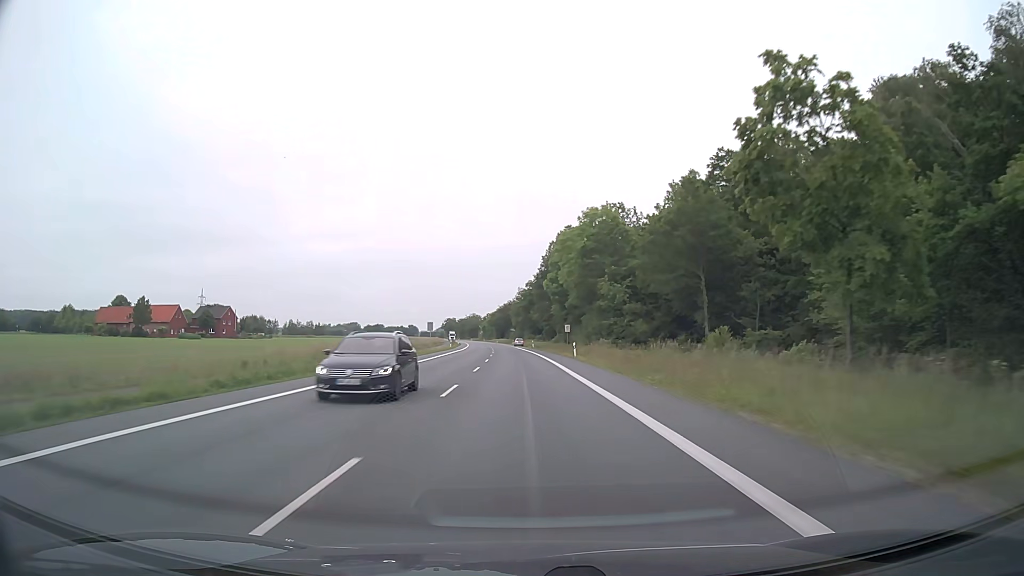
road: primary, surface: asphalt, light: Day
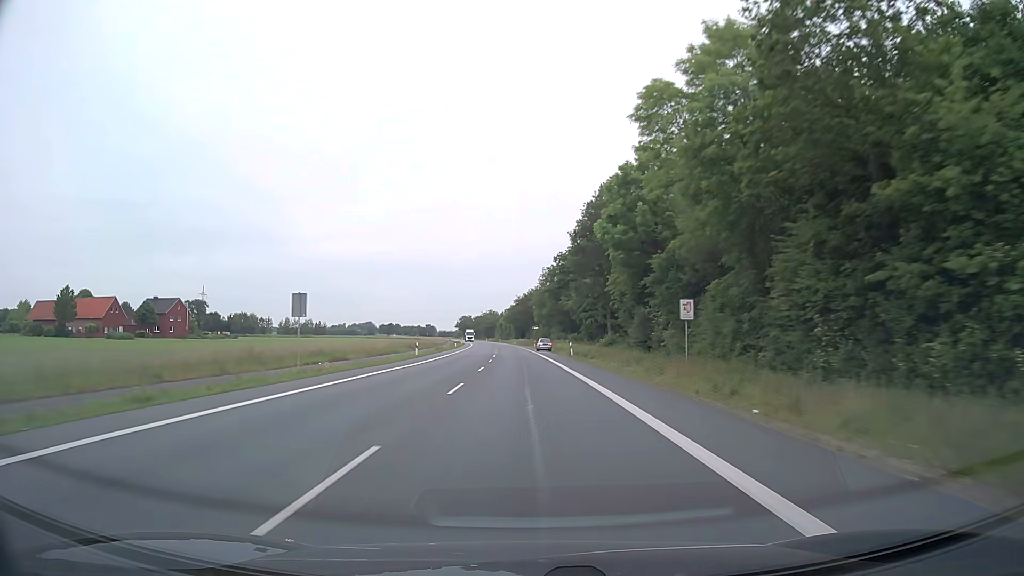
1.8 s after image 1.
(-0.9, +47.4) m; -2°
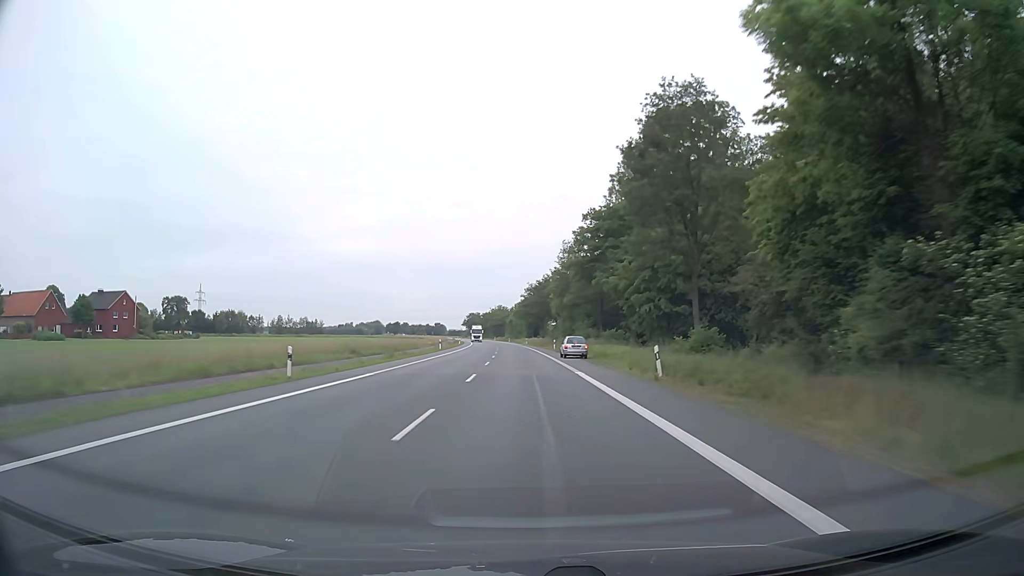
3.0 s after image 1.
(-0.4, +31.6) m; -1°
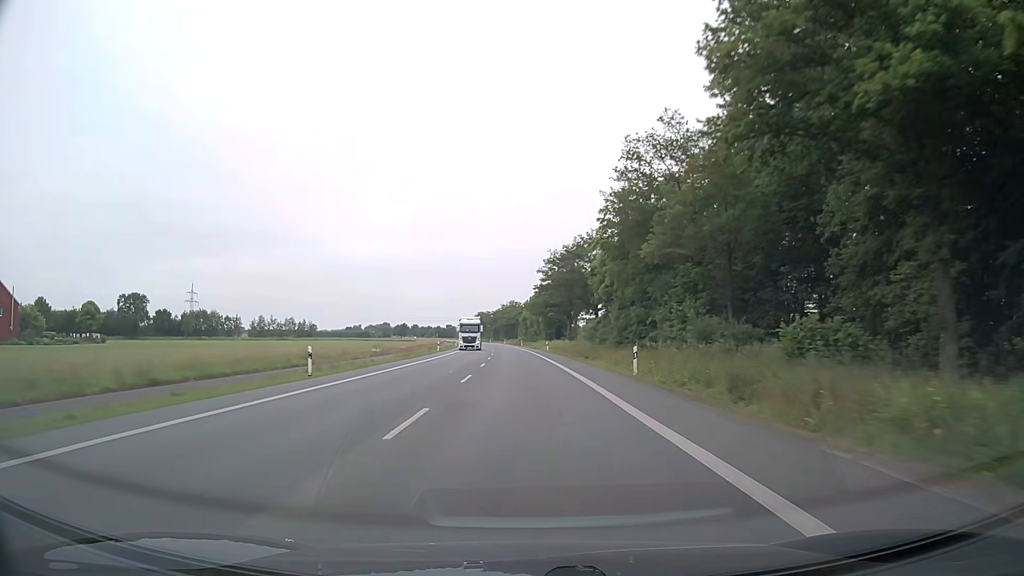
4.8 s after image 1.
(-0.5, +47.4) m; -1°
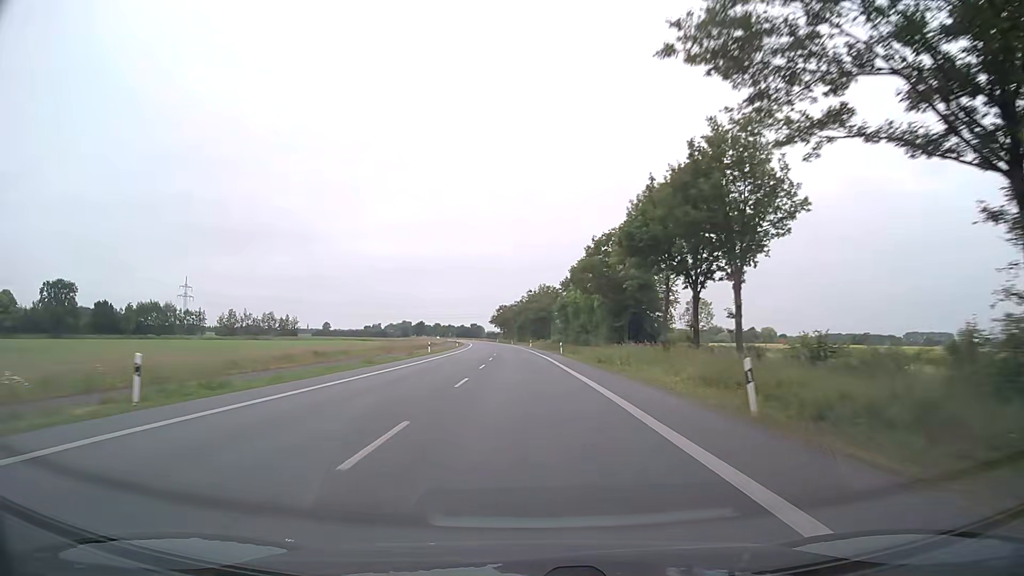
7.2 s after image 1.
(-1.3, +63.2) m; -3°
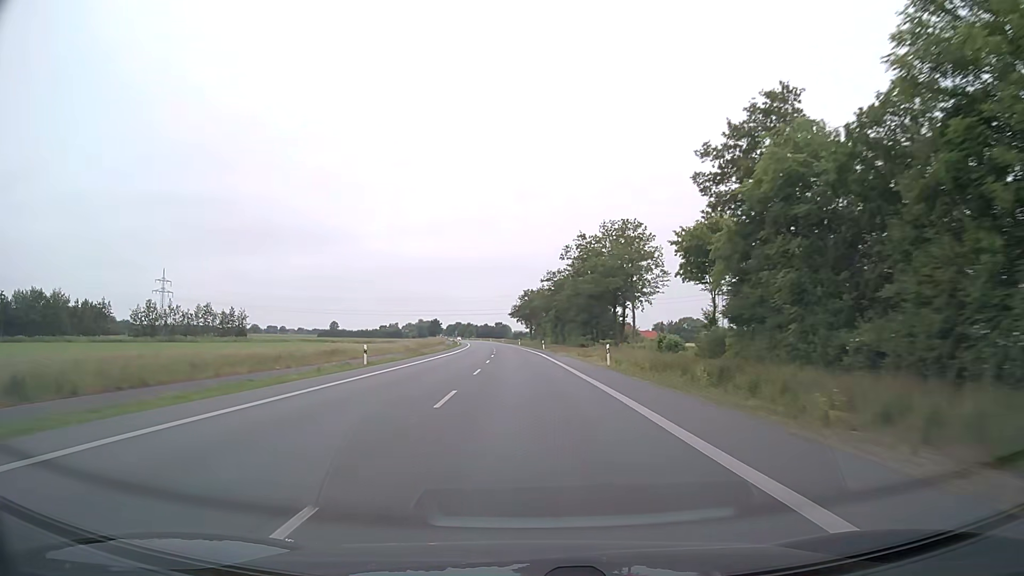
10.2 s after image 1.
(-2.0, +78.9) m; -2°
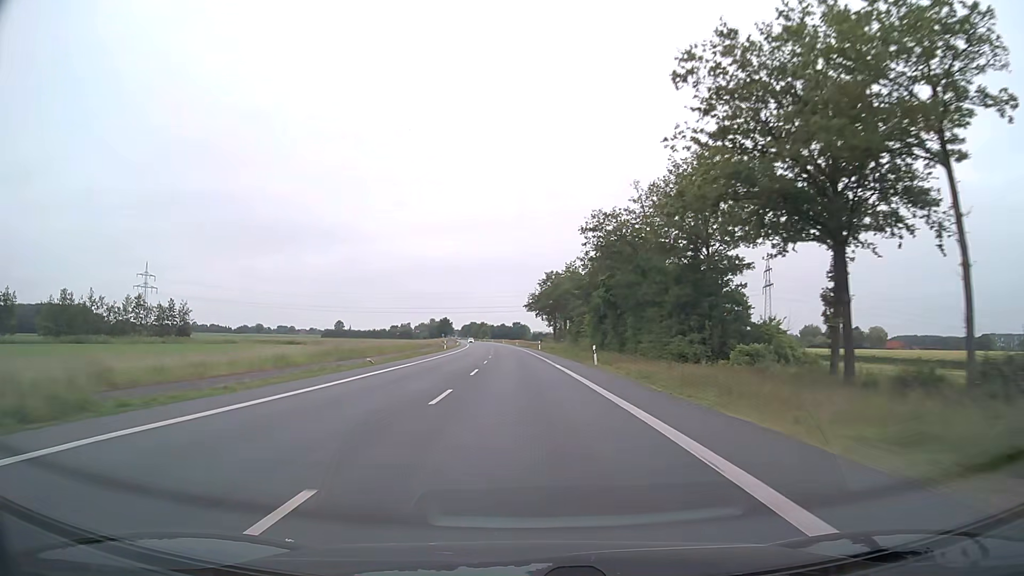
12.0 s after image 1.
(-0.7, +47.3) m; -2°
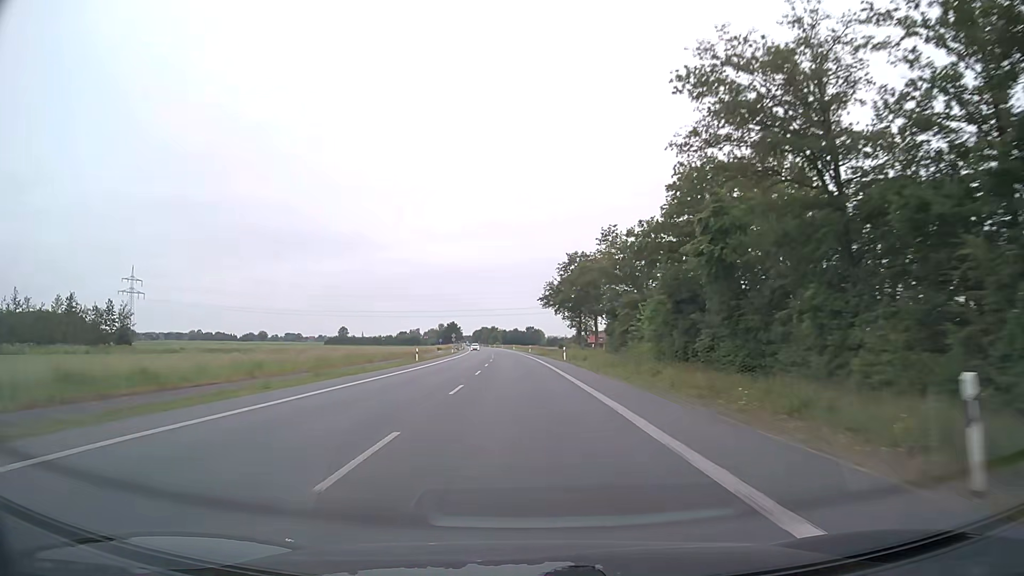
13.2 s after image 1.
(-0.3, +31.6) m; -1°
(0, +10) (0, +20) (0, +30) (0, +40) (-1, +50) (-1, +60) (-2, +70) (-2, +80) (-3, +90) (-3, +100) m
